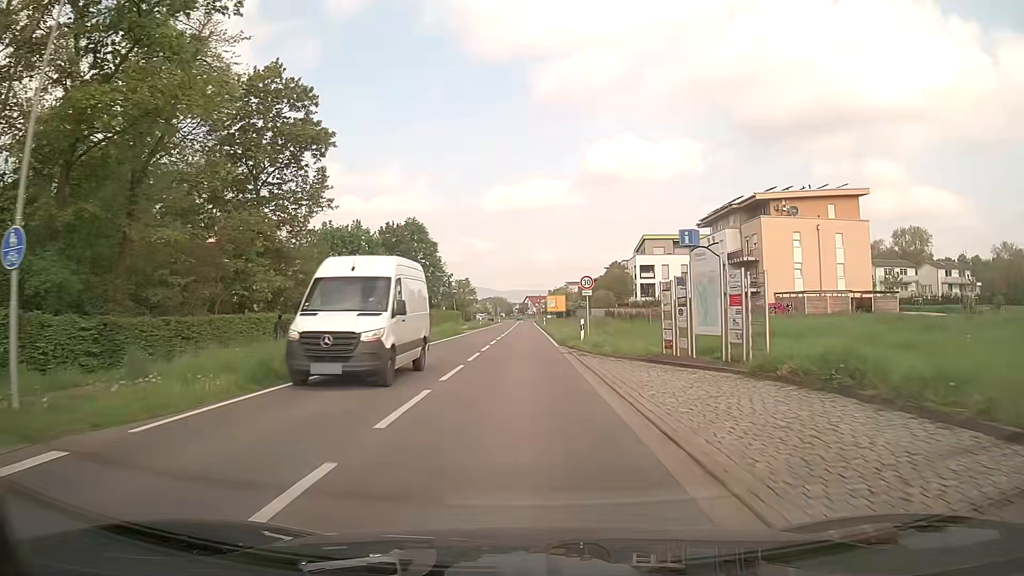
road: secondary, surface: asphalt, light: Day
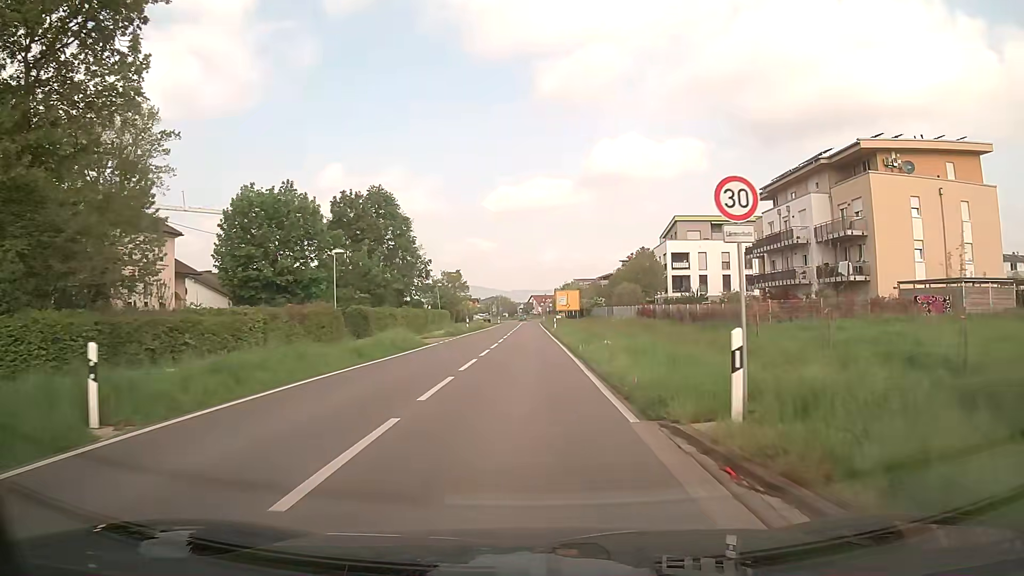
(-0.2, +21.1) m; -1°
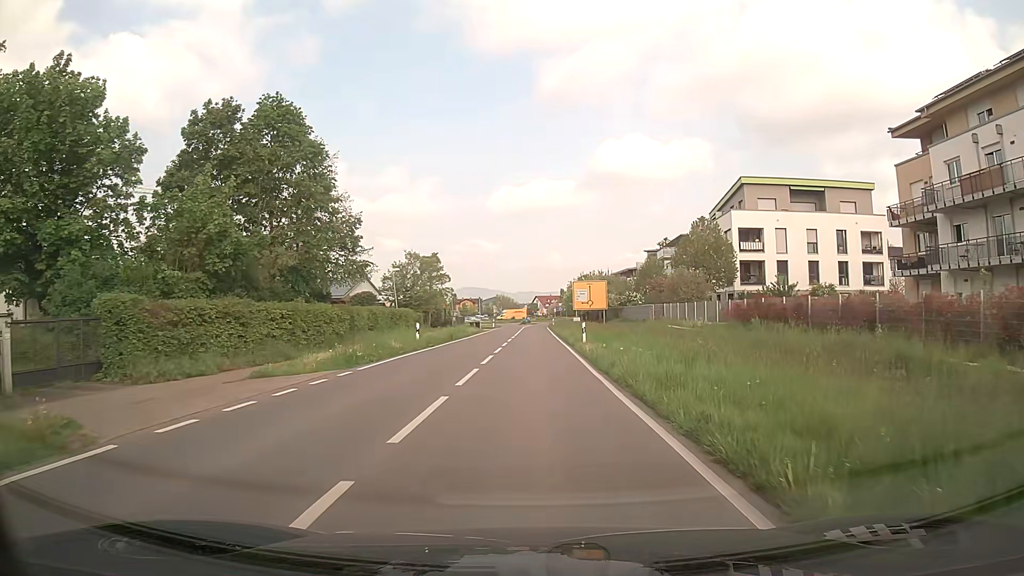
(-0.2, +27.0) m; 0°
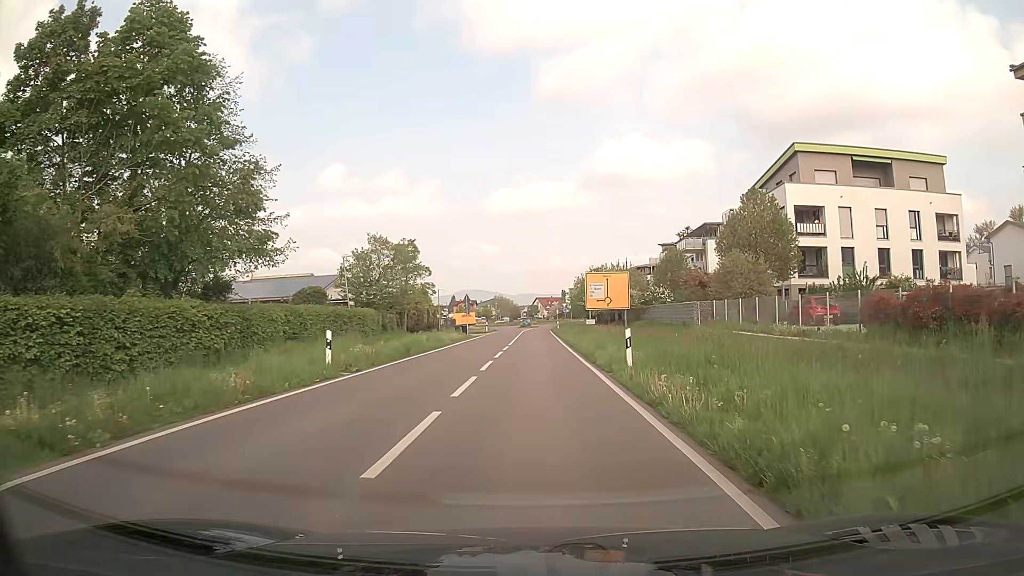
(0.0, +13.6) m; 0°
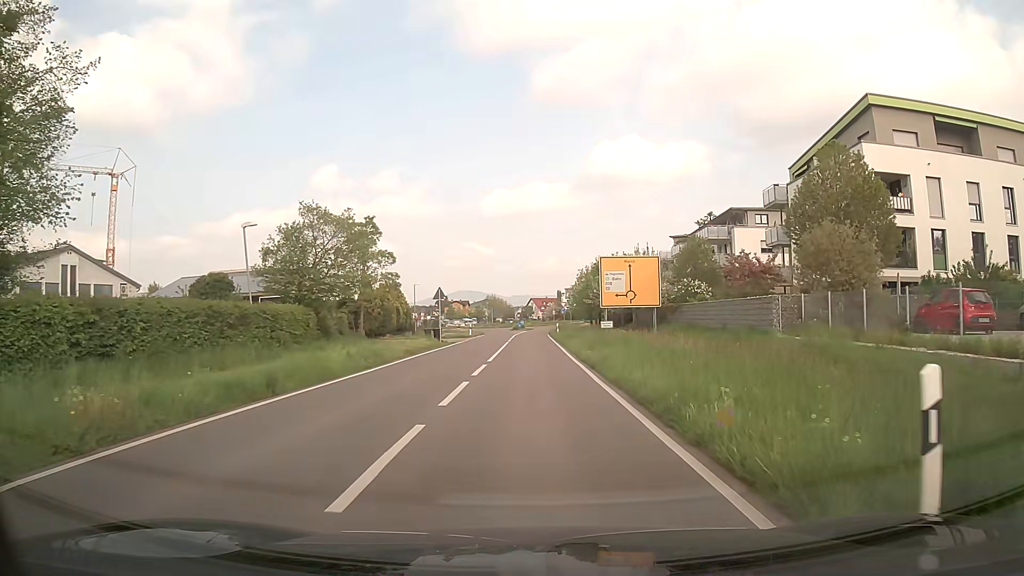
(+0.1, +13.0) m; +1°
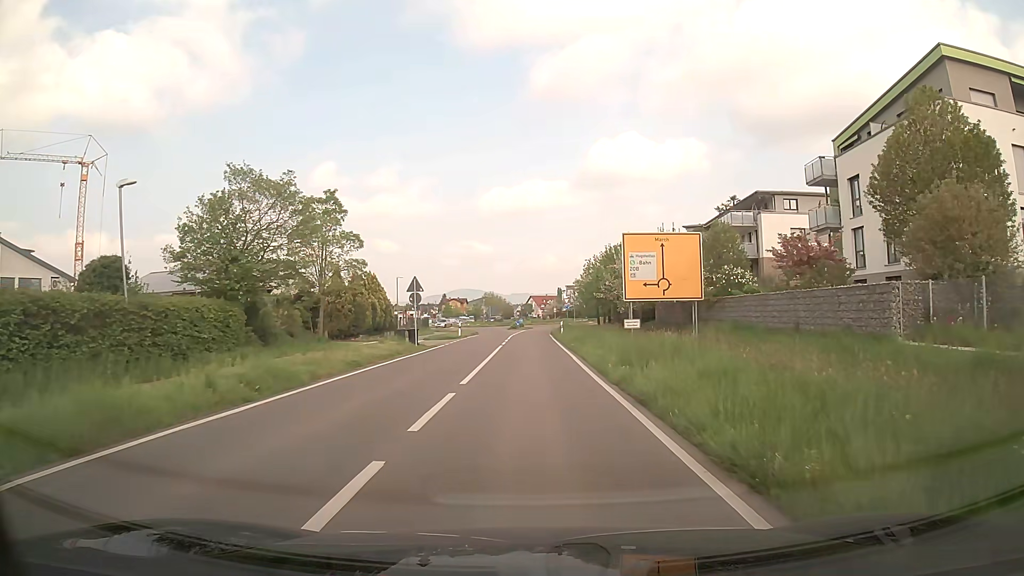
(0.0, +8.5) m; 0°
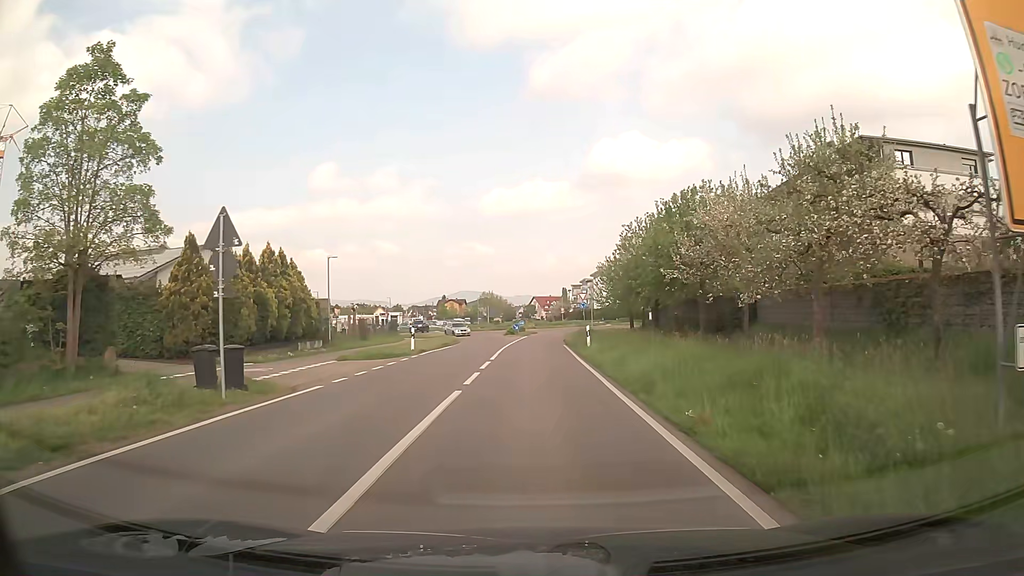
(-0.1, +21.0) m; 0°
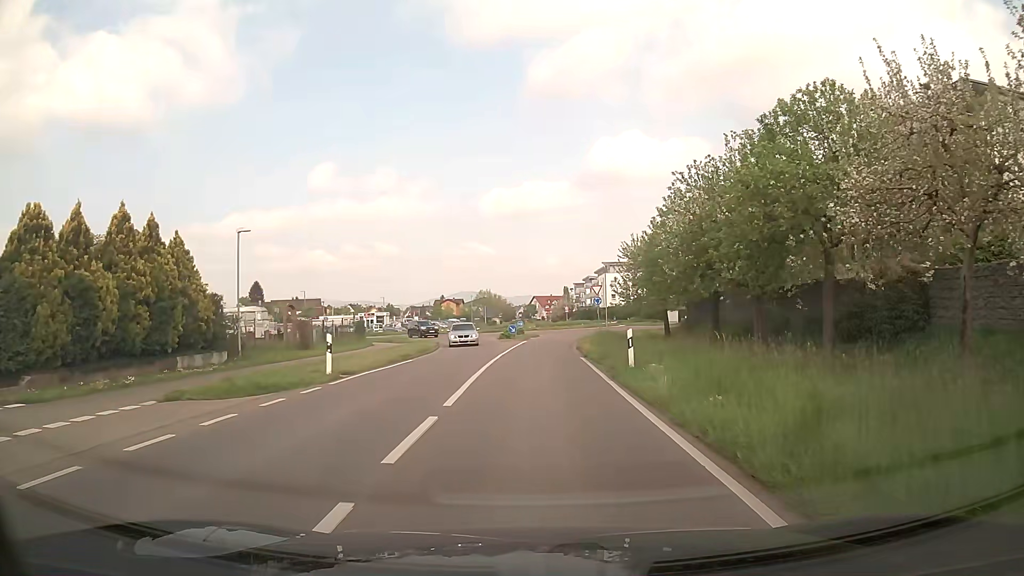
(0.0, +12.3) m; 0°
(0, +10) (0, +20) (0, +30) (+1, +40) (+2, +50) (+5, +59) (+10, +68) (+13, +77) (+10, +86) (+2, +91) m
